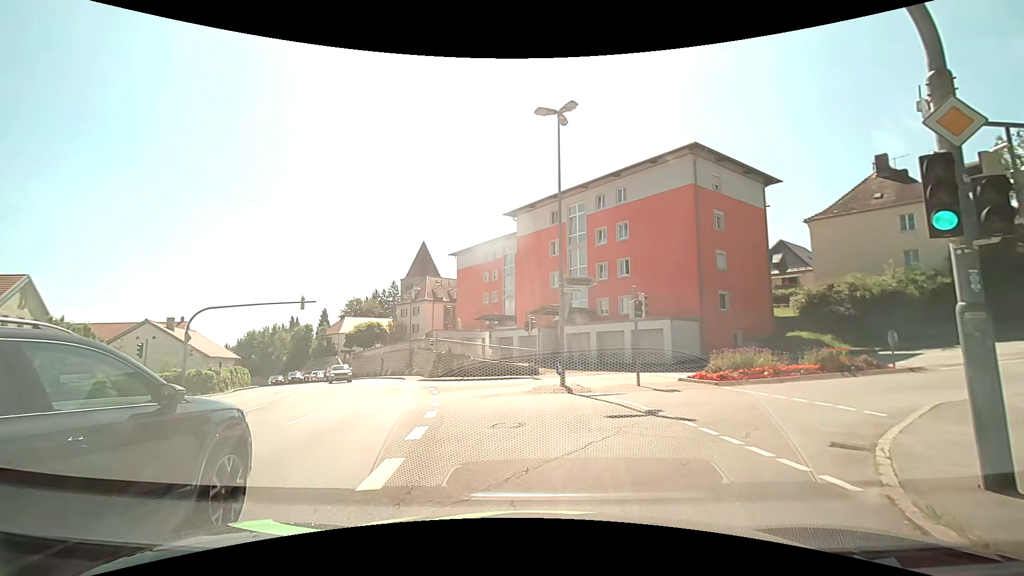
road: tertiary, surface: asphalt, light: Day
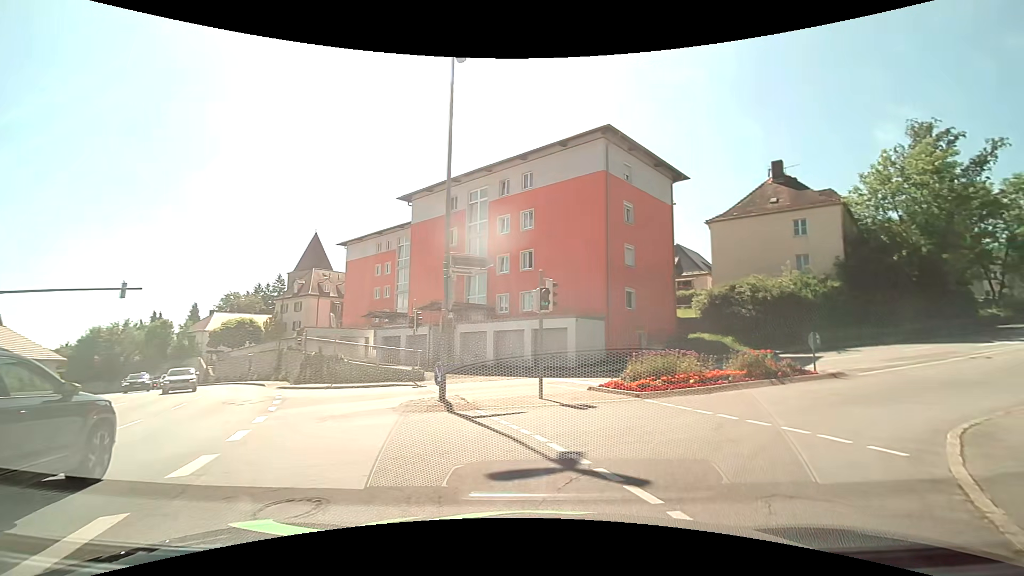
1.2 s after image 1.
(+0.2, +4.5) m; +9°
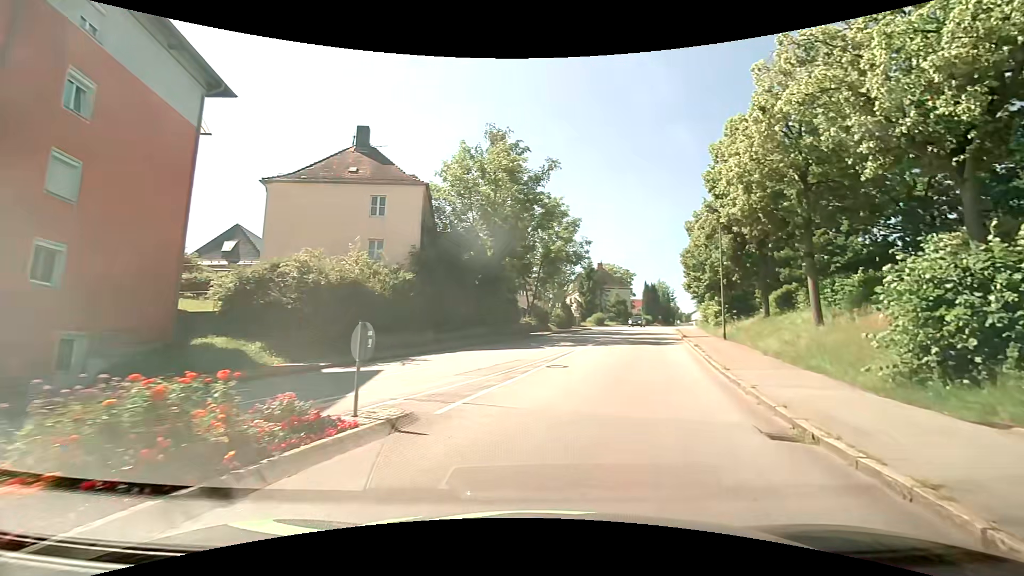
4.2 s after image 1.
(+5.2, +11.9) m; +47°
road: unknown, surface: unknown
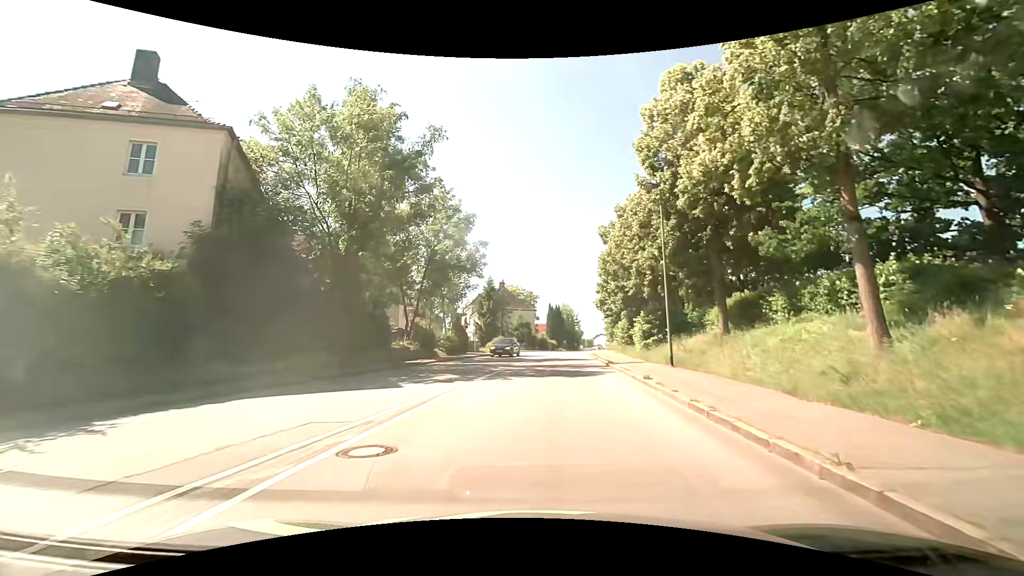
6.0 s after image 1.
(+1.3, +10.5) m; +11°
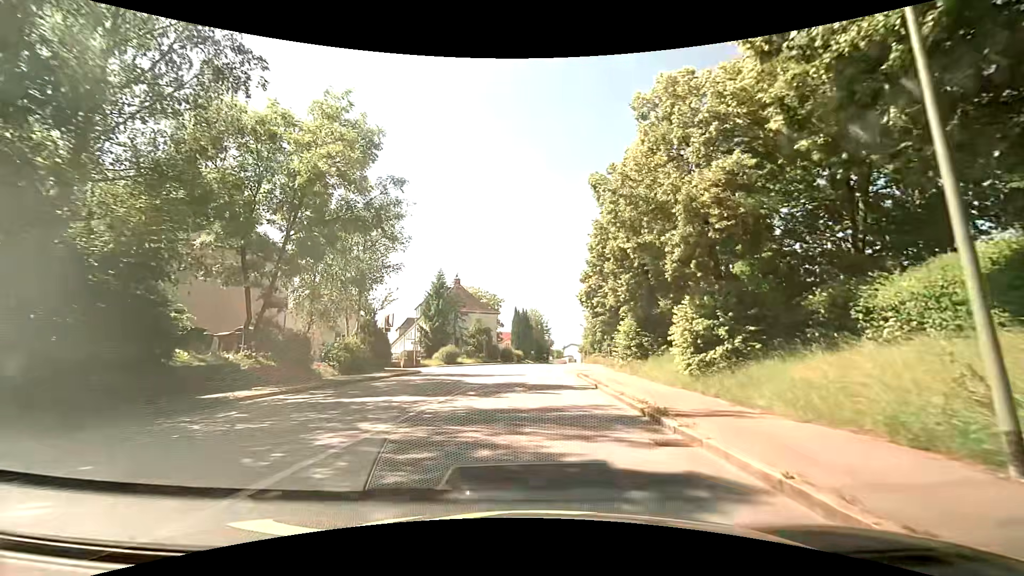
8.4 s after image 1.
(+0.6, +16.0) m; +3°
